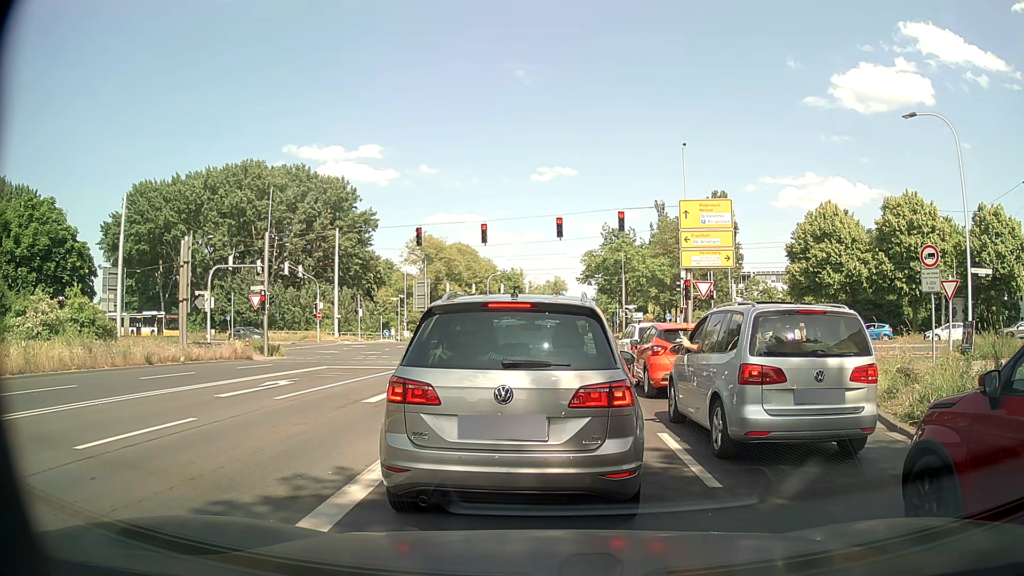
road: secondary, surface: asphalt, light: Day
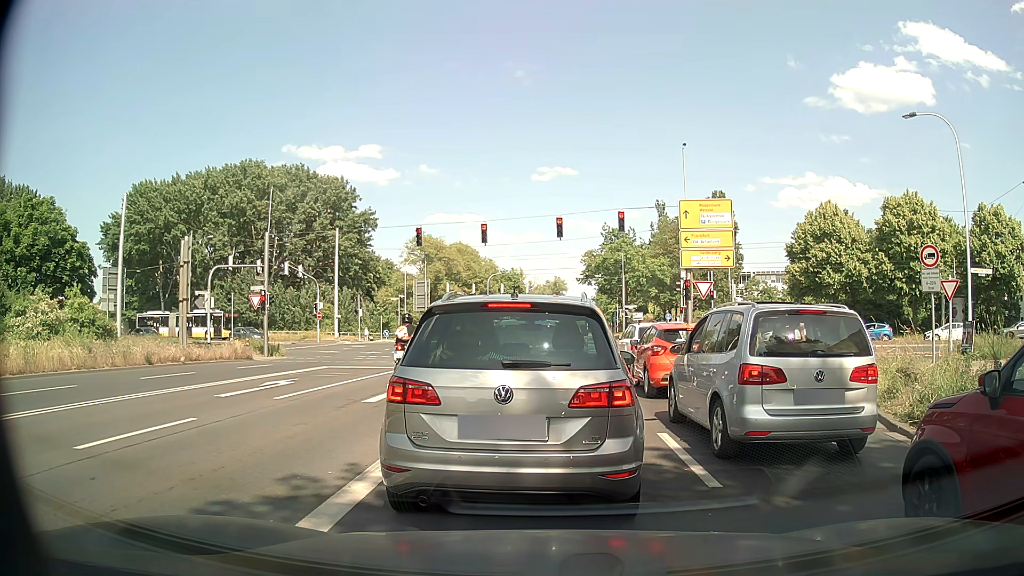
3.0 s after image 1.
(0.0, 0.0) m; 0°
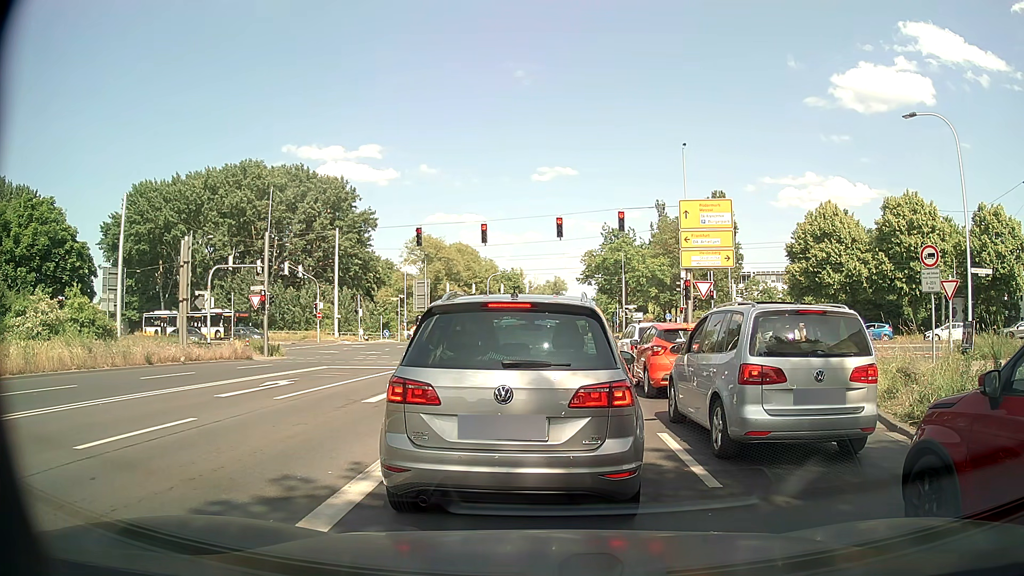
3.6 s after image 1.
(0.0, 0.0) m; 0°
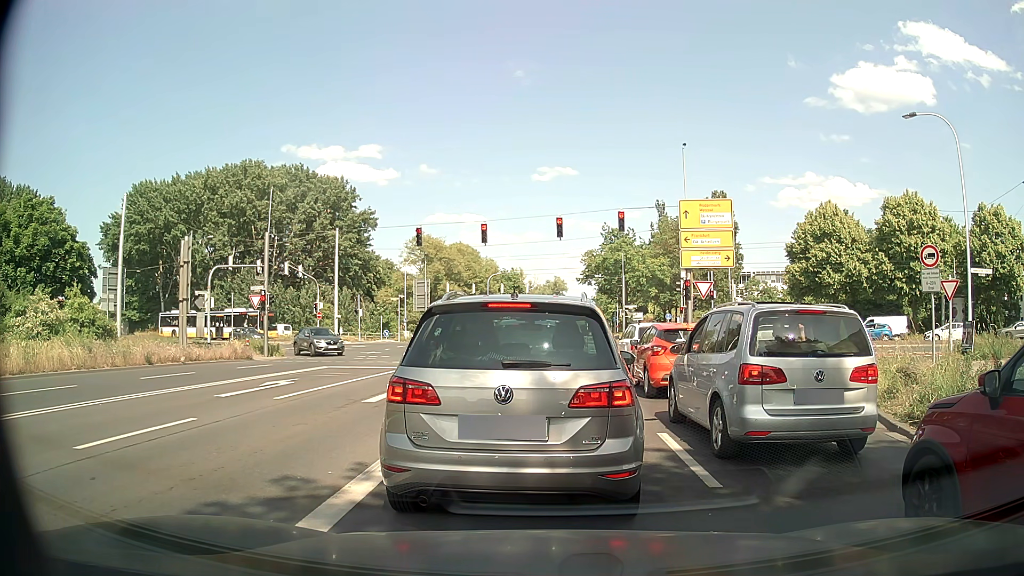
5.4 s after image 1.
(0.0, 0.0) m; 0°
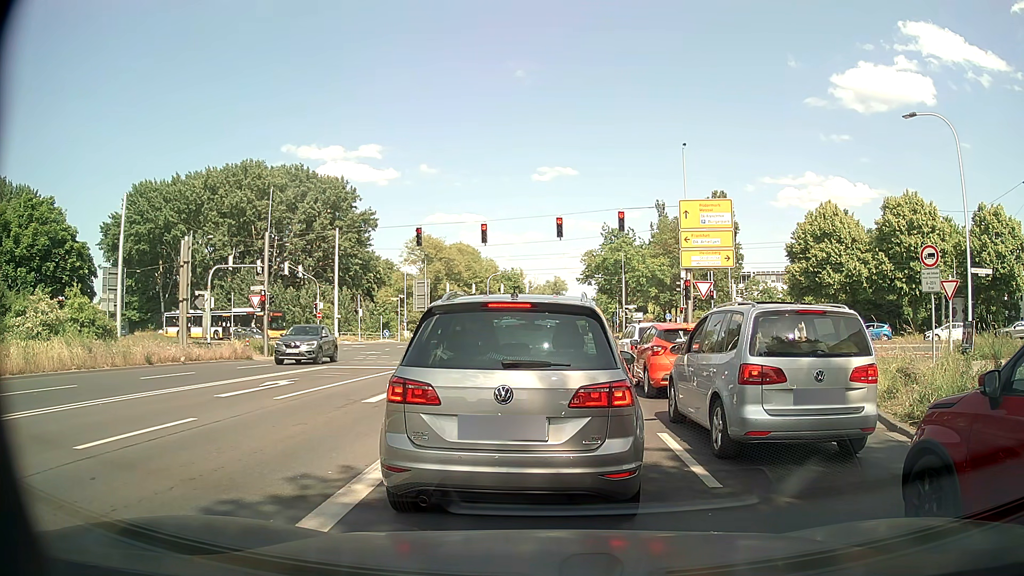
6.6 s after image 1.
(0.0, 0.0) m; 0°
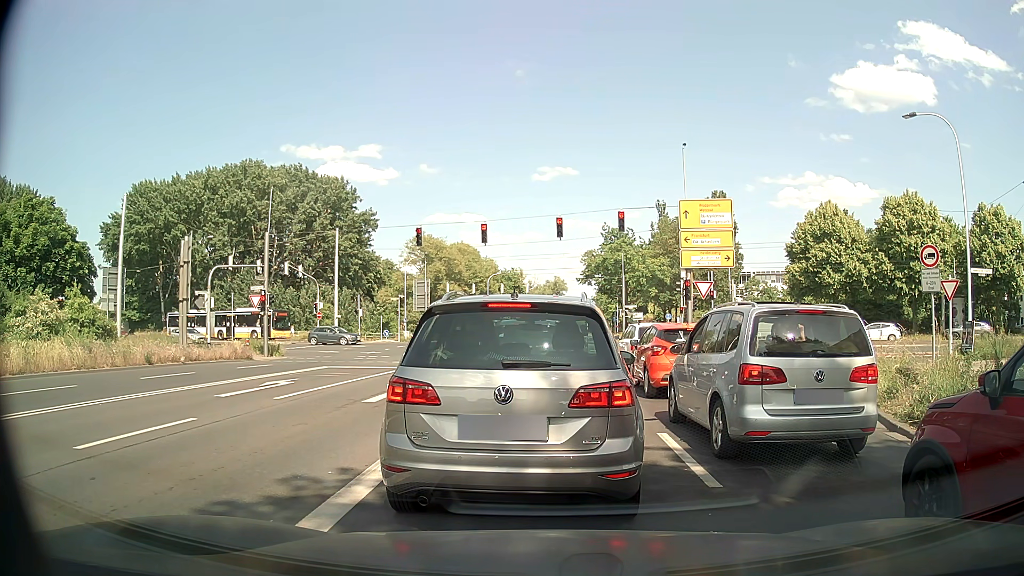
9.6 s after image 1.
(0.0, 0.0) m; 0°
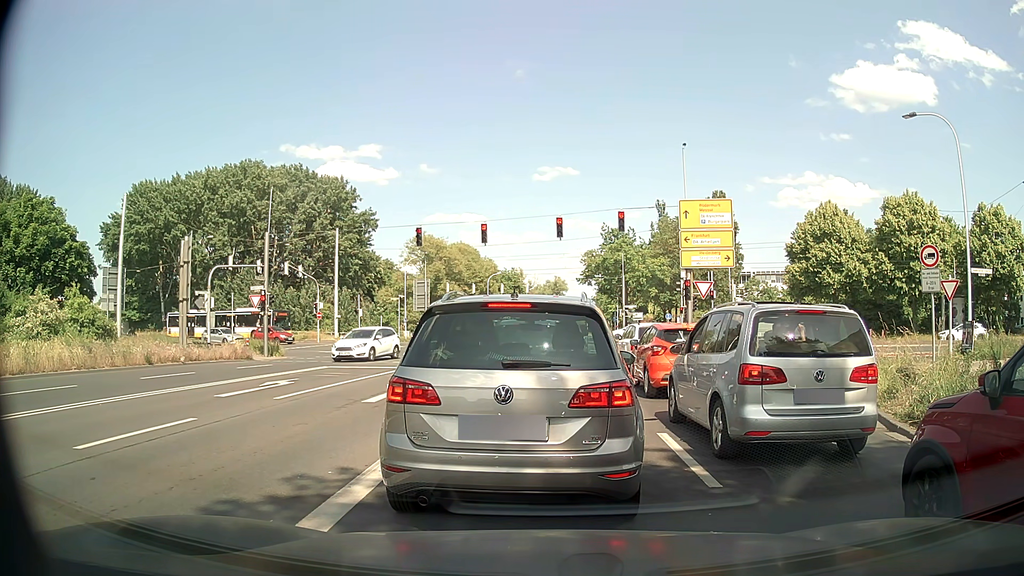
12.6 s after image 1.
(0.0, 0.0) m; 0°
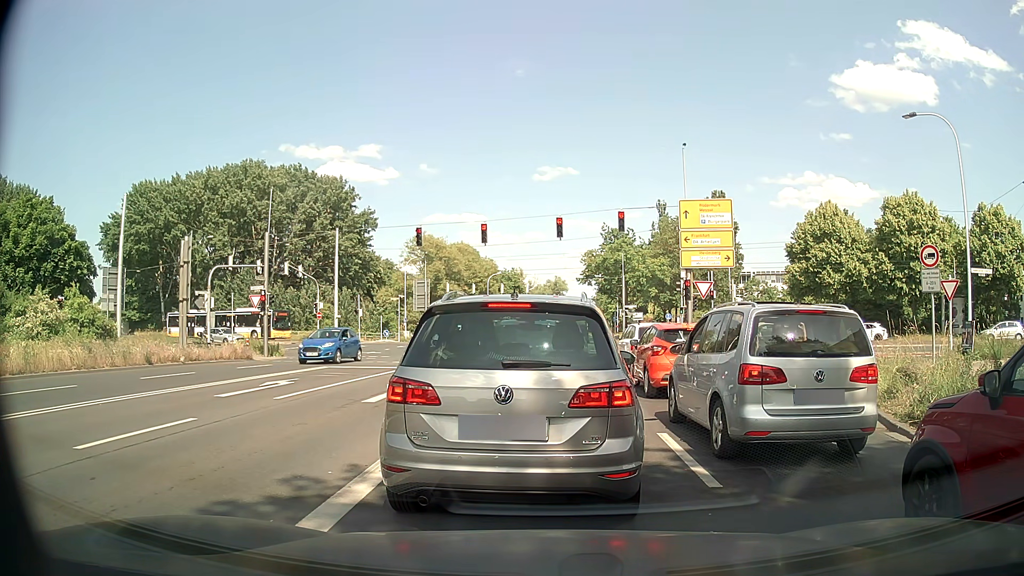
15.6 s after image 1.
(0.0, 0.0) m; 0°
